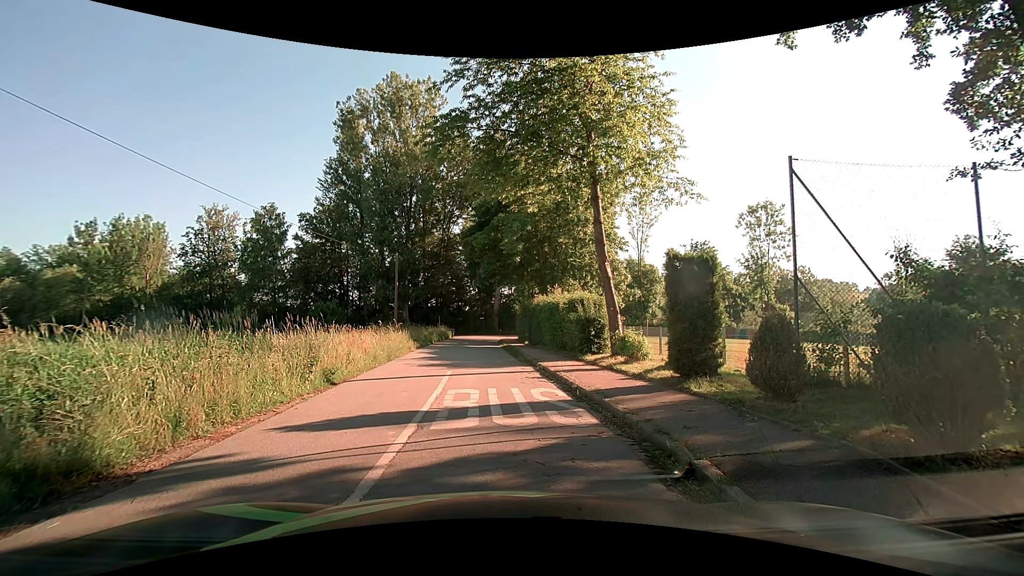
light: Day
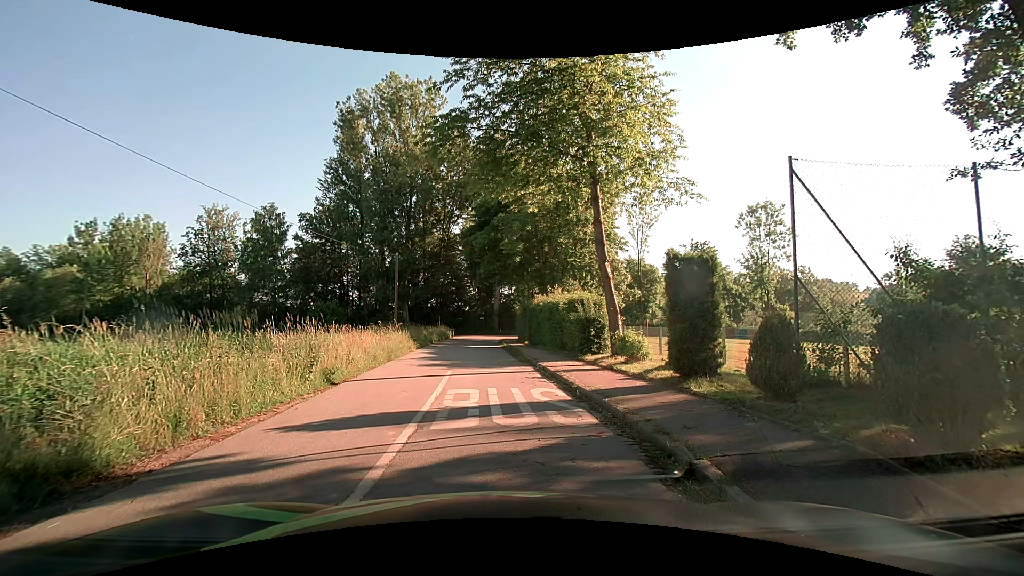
(0.0, 0.0) m; 0°
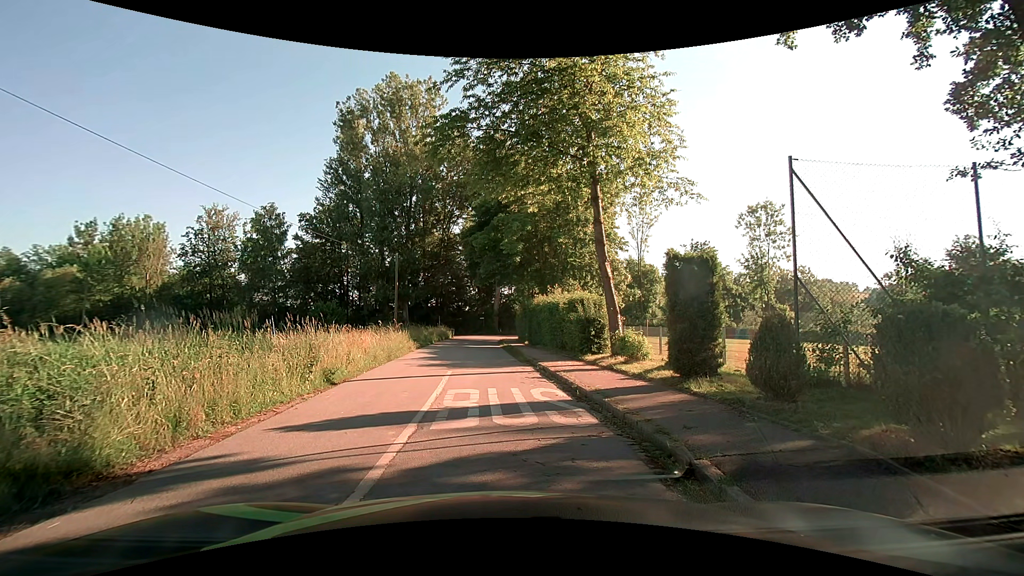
(0.0, 0.0) m; 0°
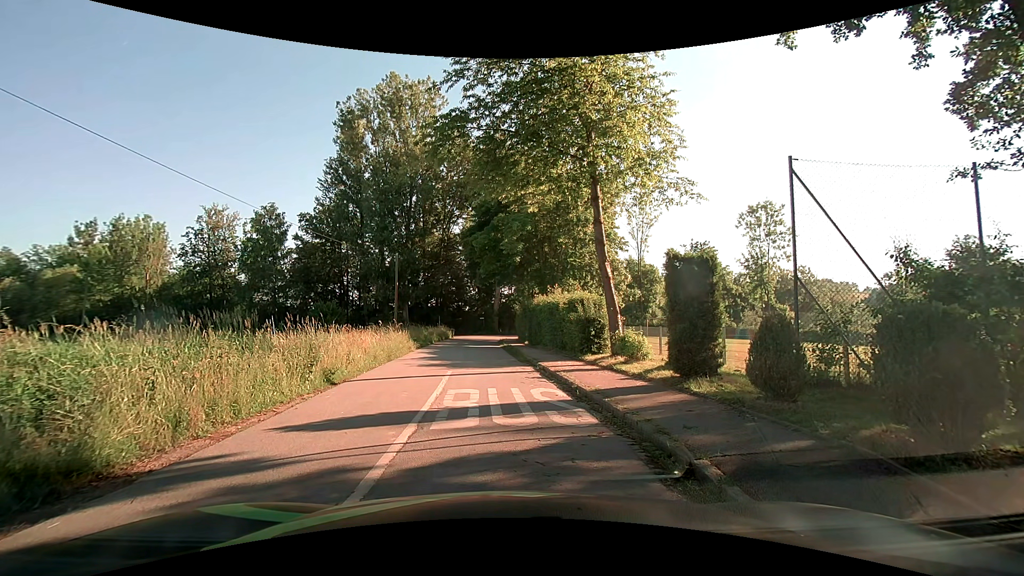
(0.0, 0.0) m; 0°
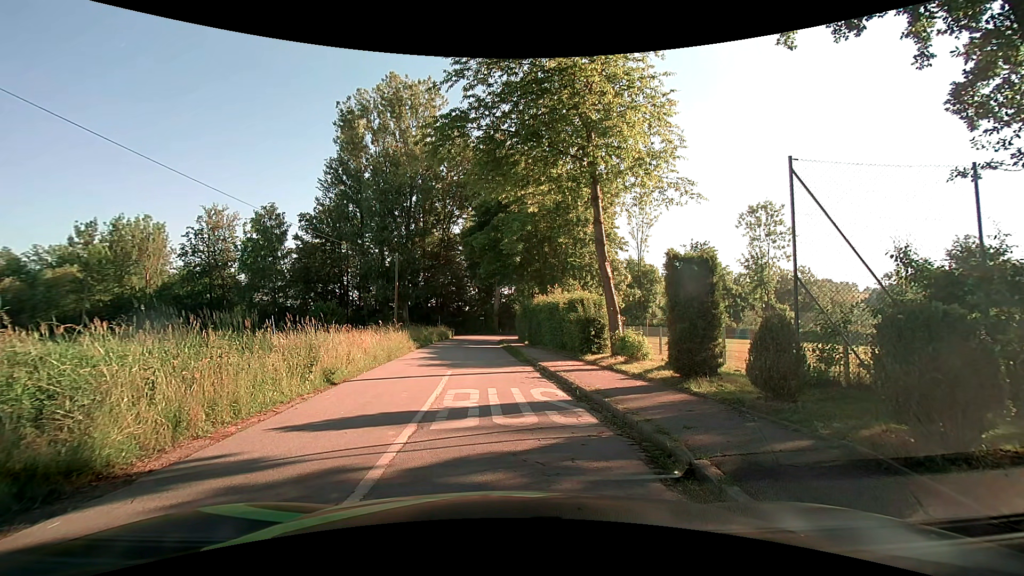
(0.0, 0.0) m; 0°
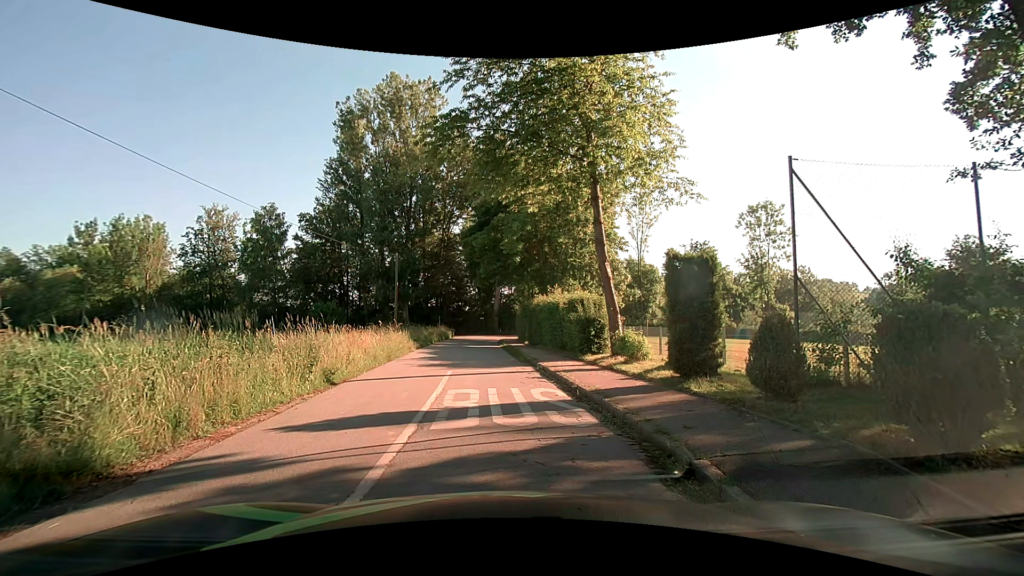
(0.0, 0.0) m; 0°
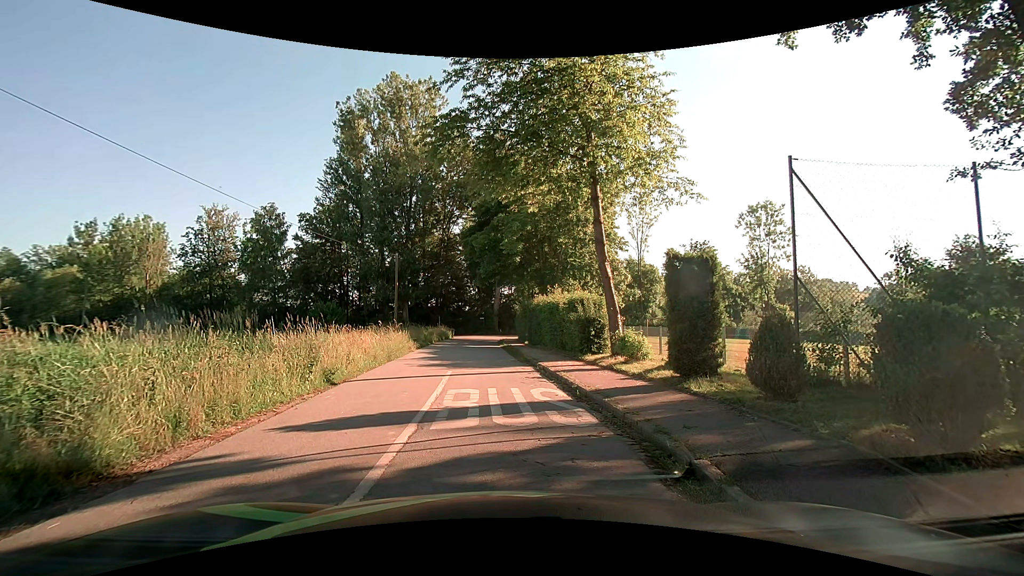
(0.0, 0.0) m; 0°
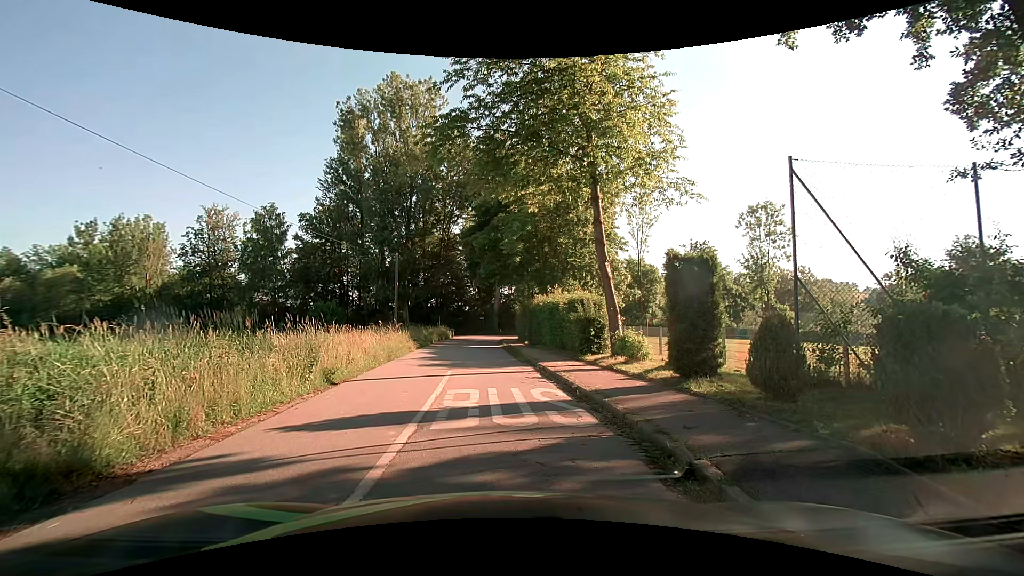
(0.0, 0.0) m; 0°
